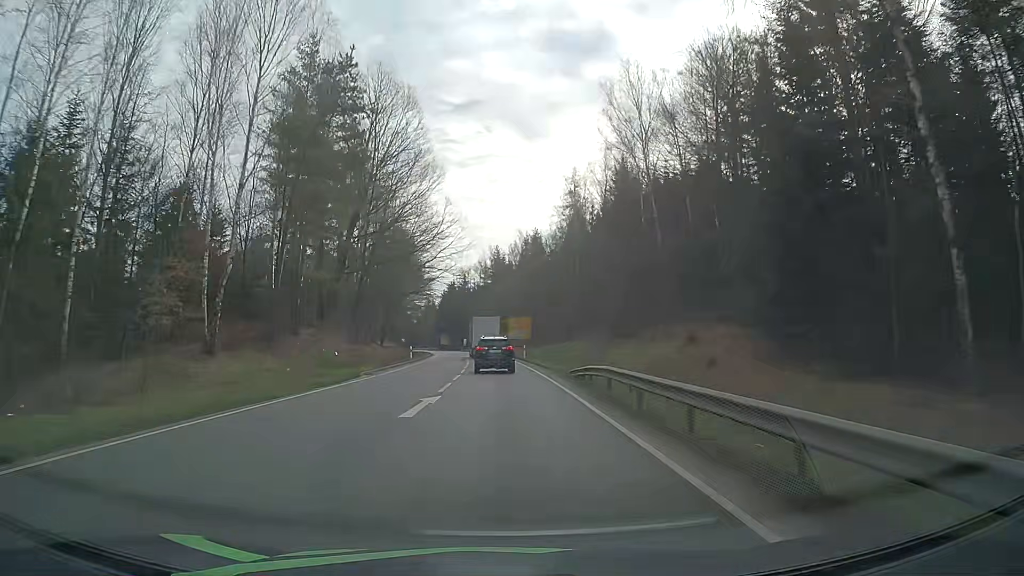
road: primary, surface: asphalt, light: Day
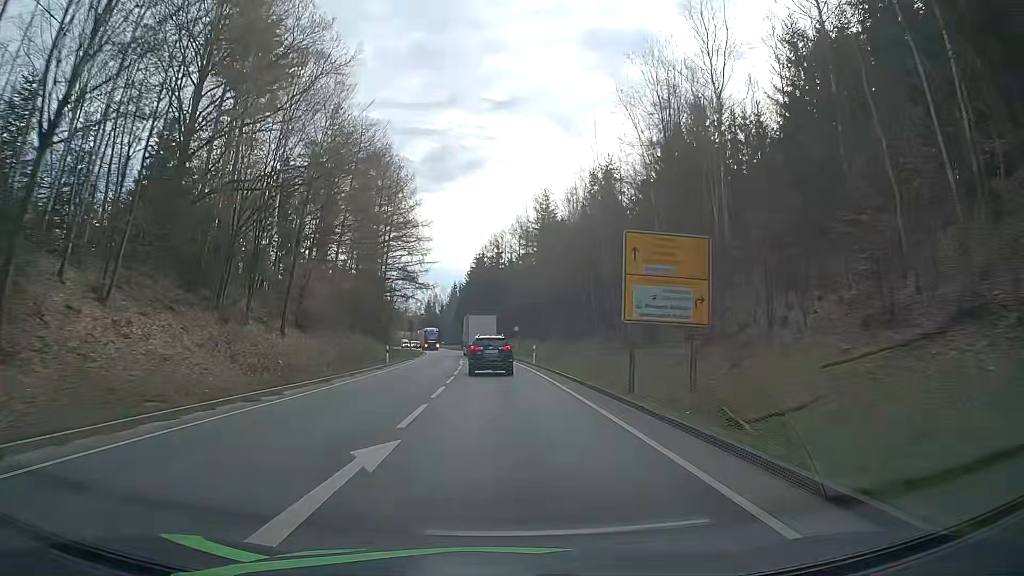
(-1.6, +62.1) m; -4°
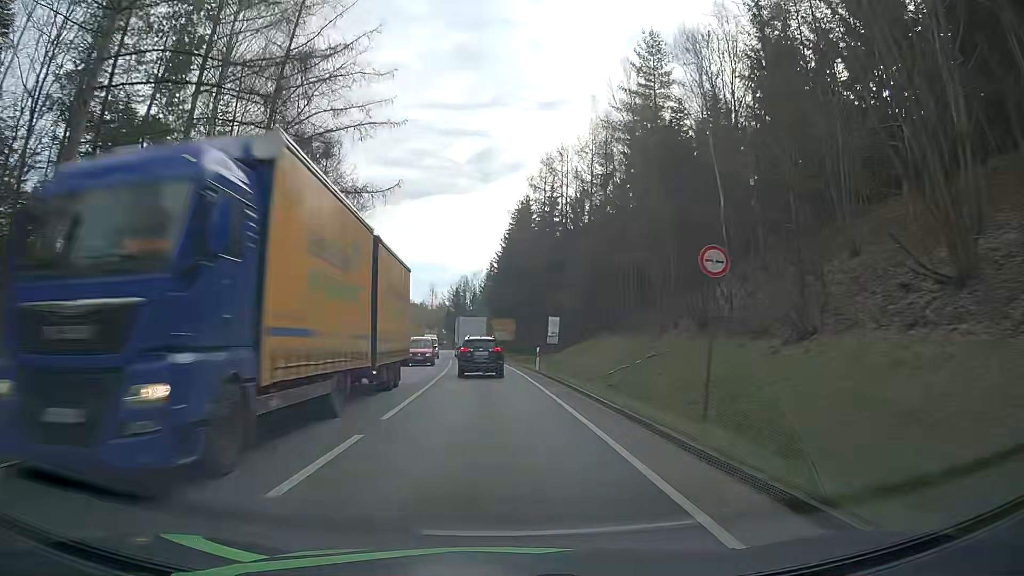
(-1.5, +59.0) m; -4°
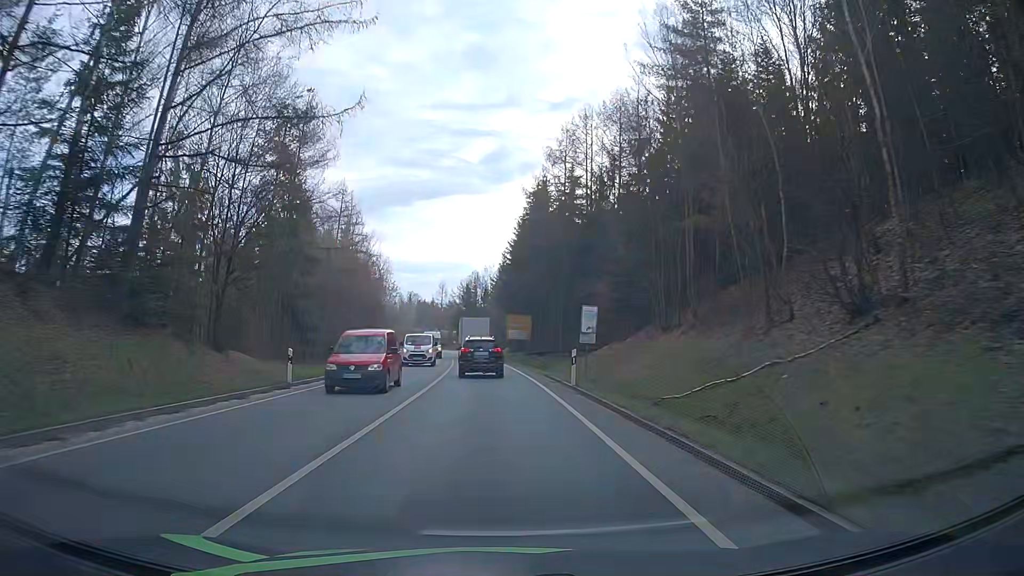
(-0.1, +11.5) m; -1°
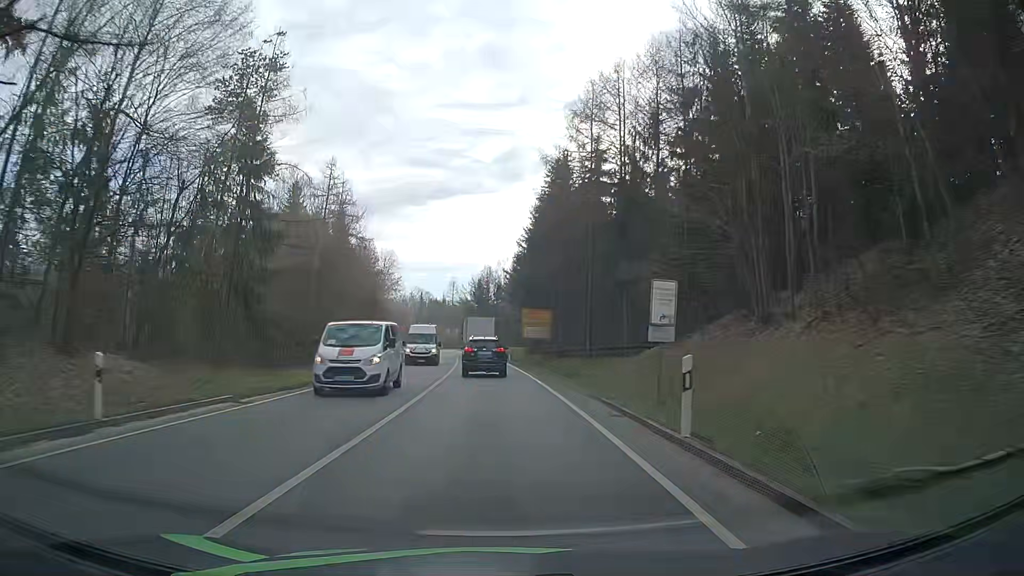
(0.0, +11.5) m; -1°
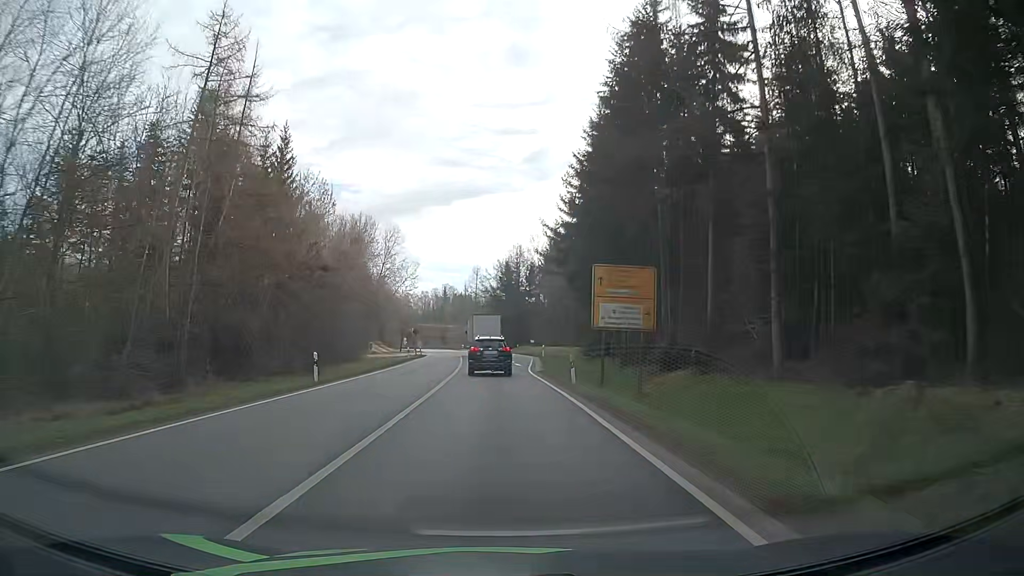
(-0.6, +34.5) m; -2°
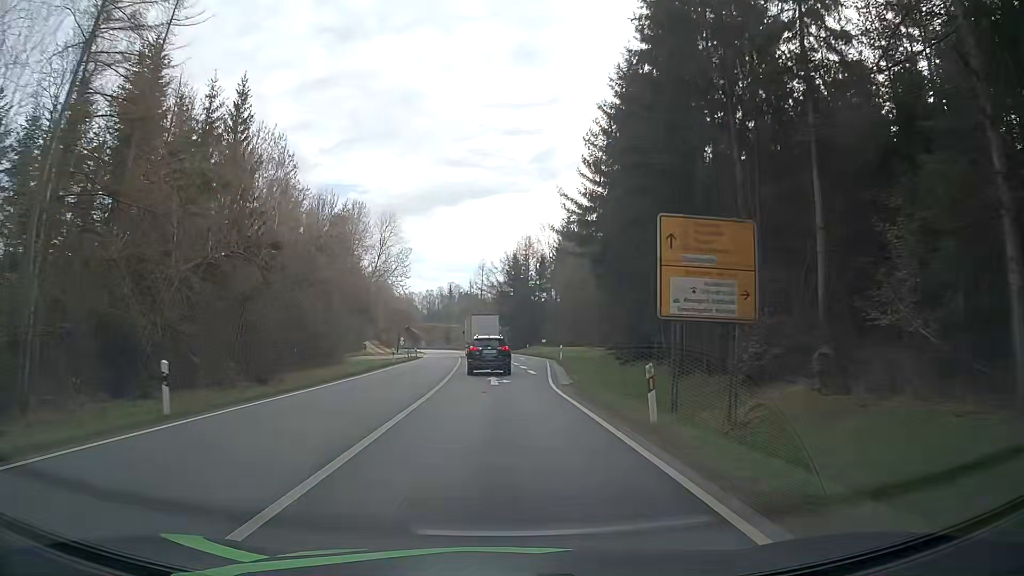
(0.0, +11.6) m; 0°
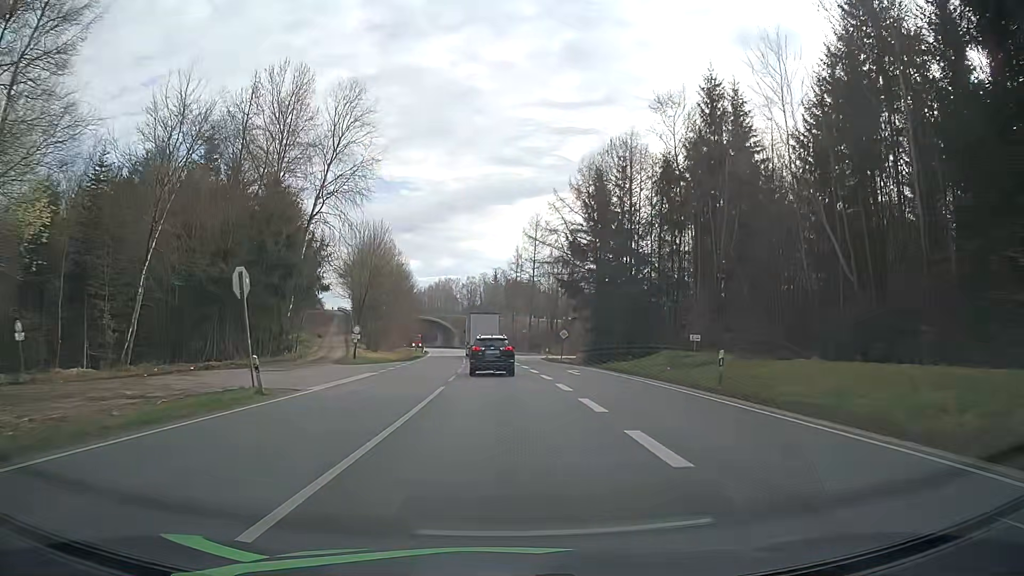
(-2.4, +58.1) m; -4°
(0, +10) (0, +20) (-1, +30) (-1, +40) (-2, +50) (-2, +60) (-3, +70) (-4, +80) (-5, +90) (-6, +100) m
